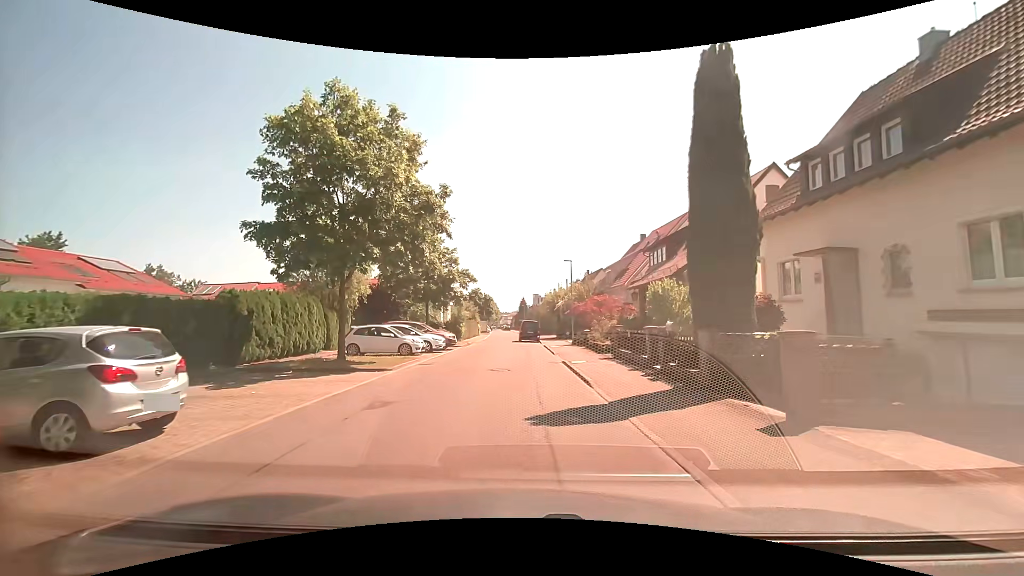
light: Day
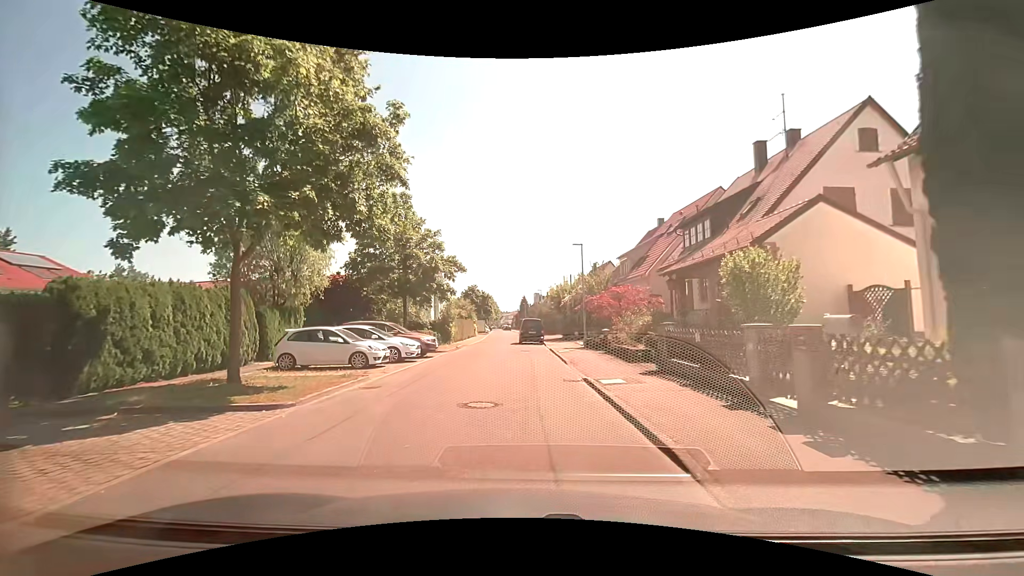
(0.0, +6.7) m; 0°
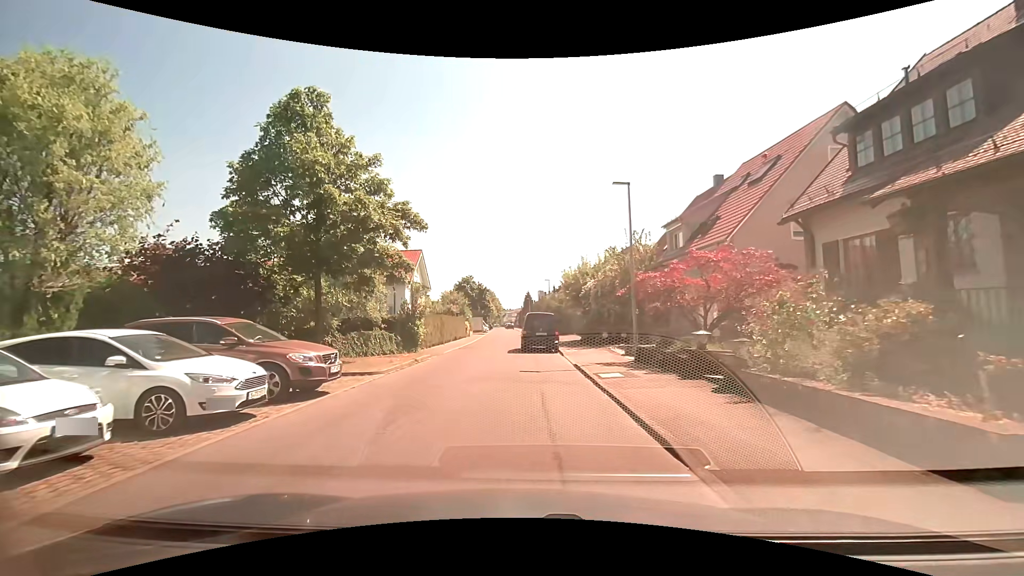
(-0.1, +12.4) m; -1°
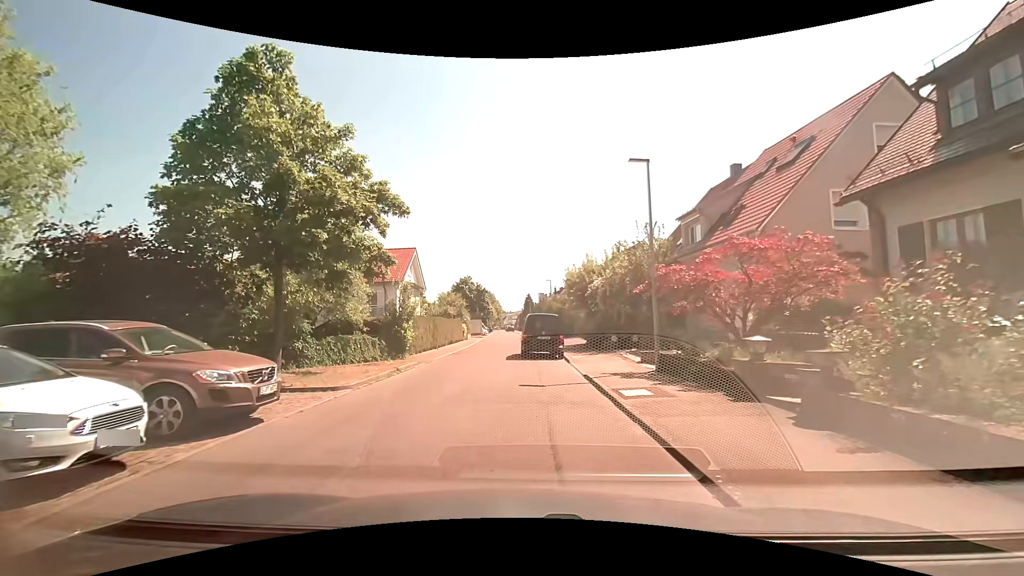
(0.0, +2.6) m; -1°
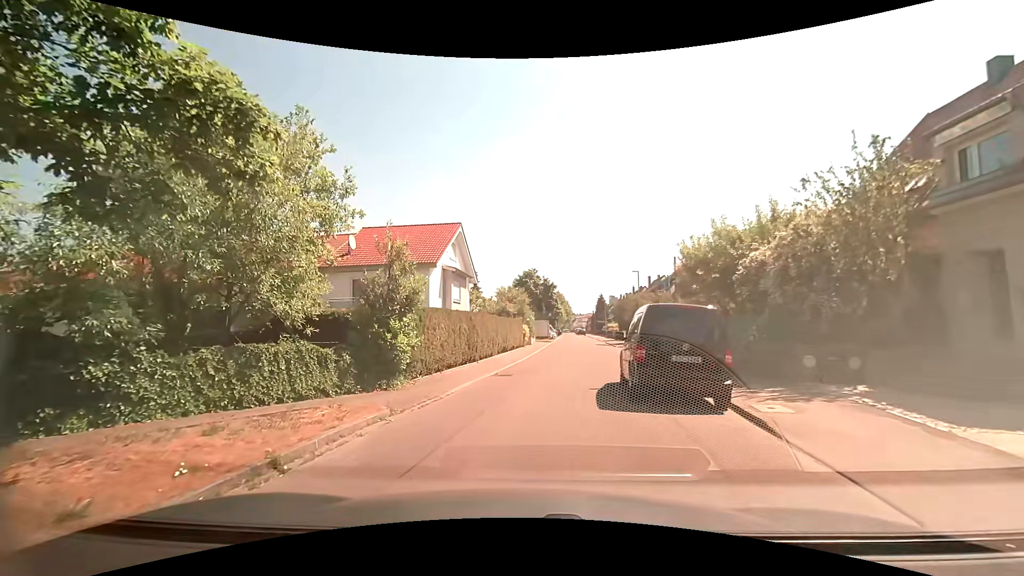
(-0.4, +11.0) m; -9°
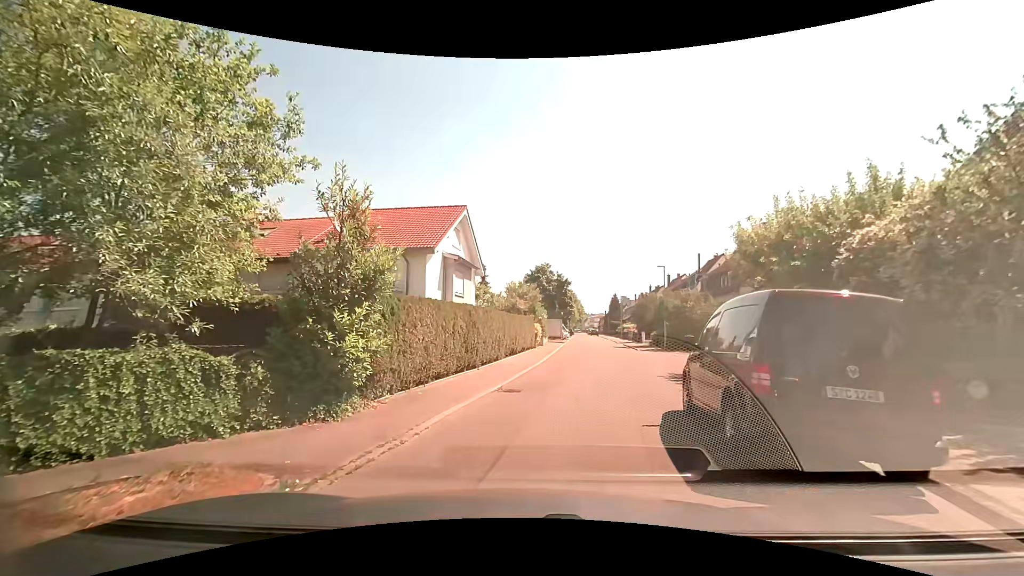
(0.0, +4.0) m; 0°
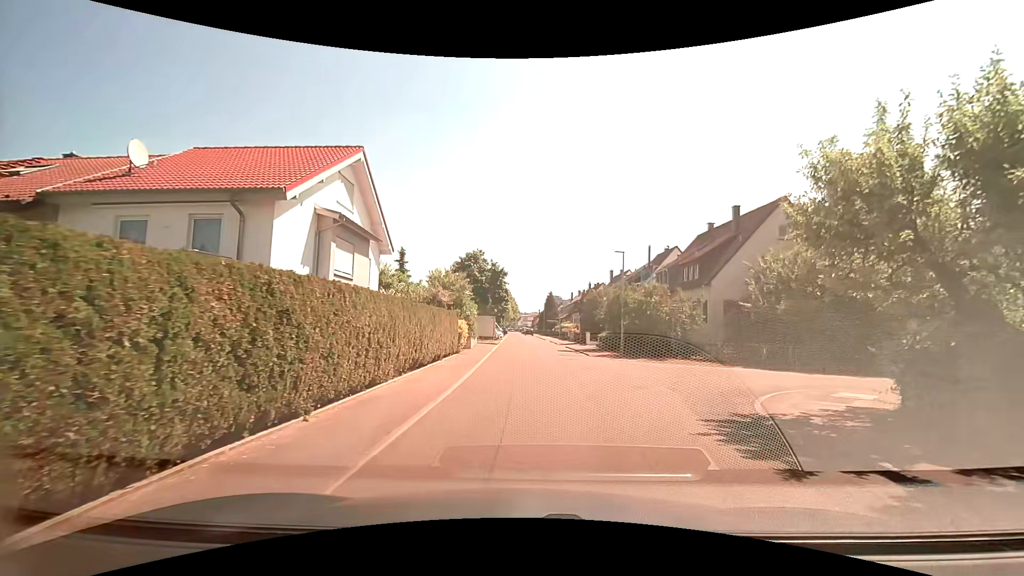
(+0.3, +8.3) m; +8°
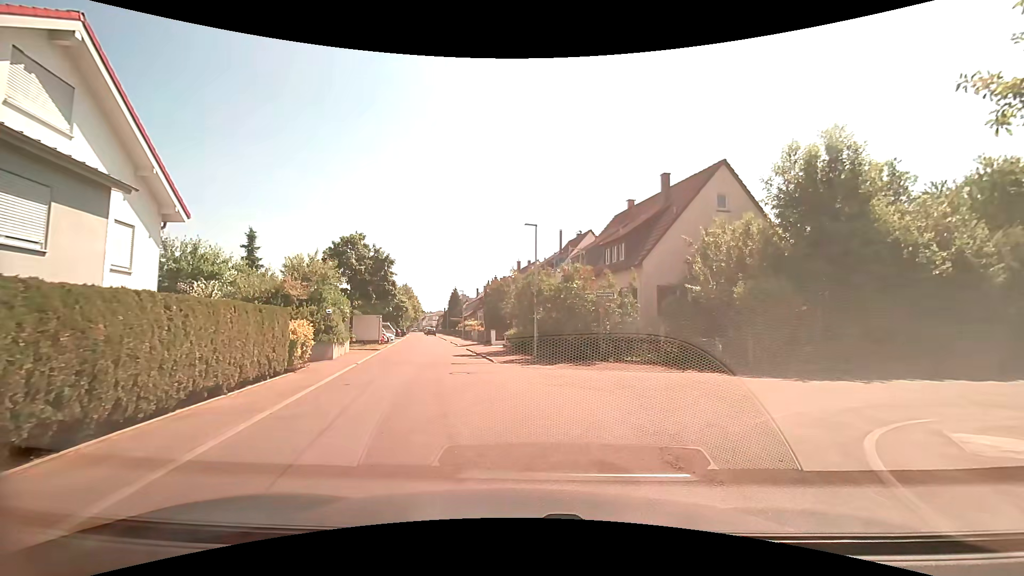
(+0.7, +7.4) m; +11°
(+2, +10) (+10, +16) (+20, +18) (+29, +21) (+39, +24) (+49, +26) (+59, +28) (+69, +28) (+78, +32) (+87, +36) m
